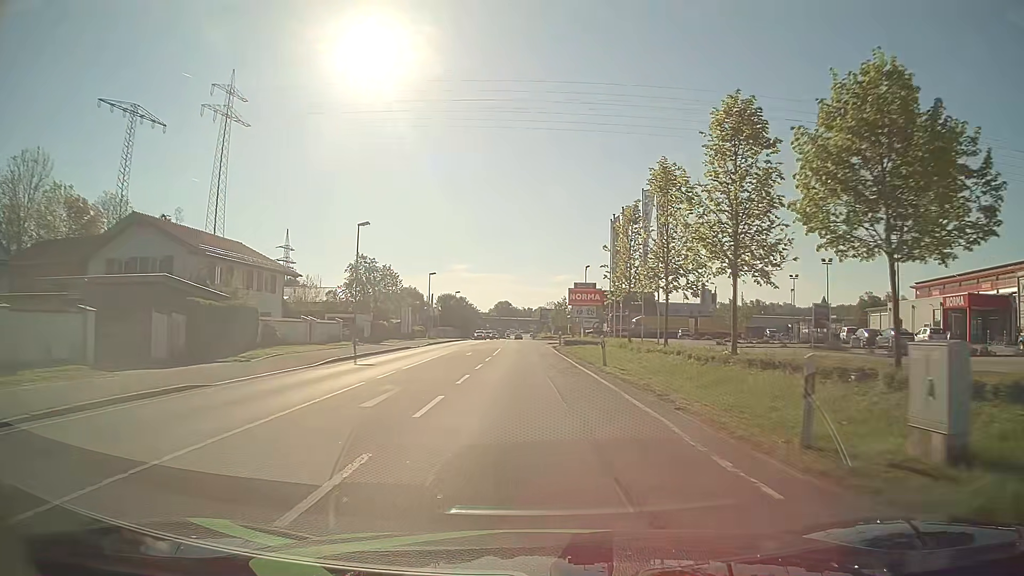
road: primary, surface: asphalt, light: Day
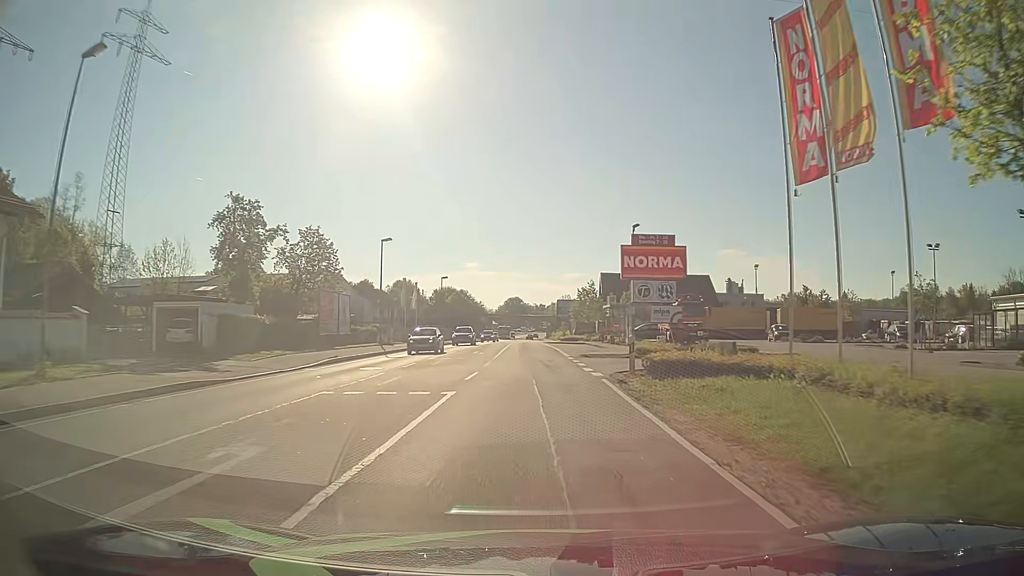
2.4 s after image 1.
(-0.3, +30.6) m; -1°
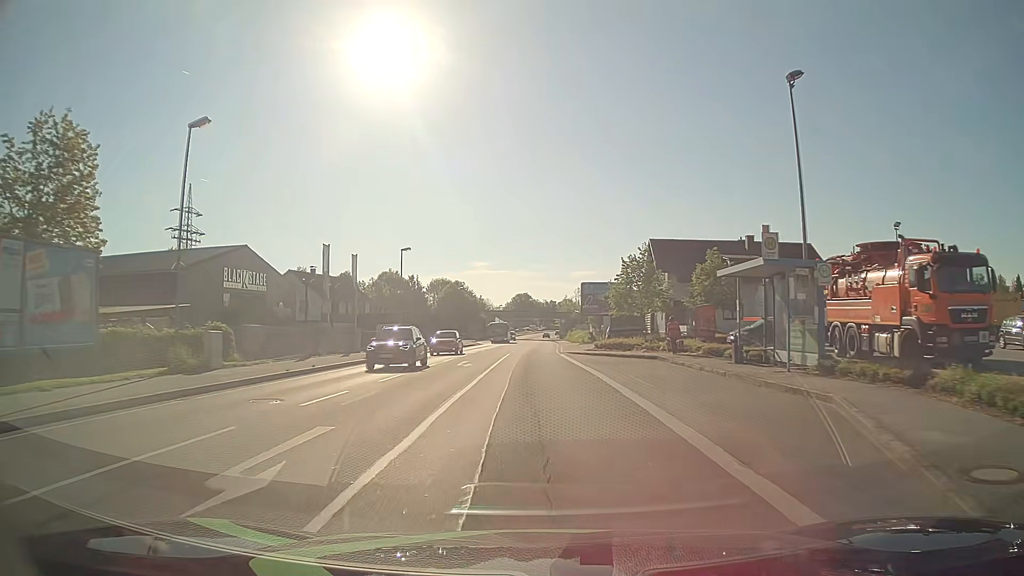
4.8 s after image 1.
(-0.3, +30.7) m; -1°
(0, +10) (0, +20) (0, +30) (0, +40) (0, +50) (+1, +60) (+1, +70) (+1, +80) (+1, +90) (+2, +100) m
